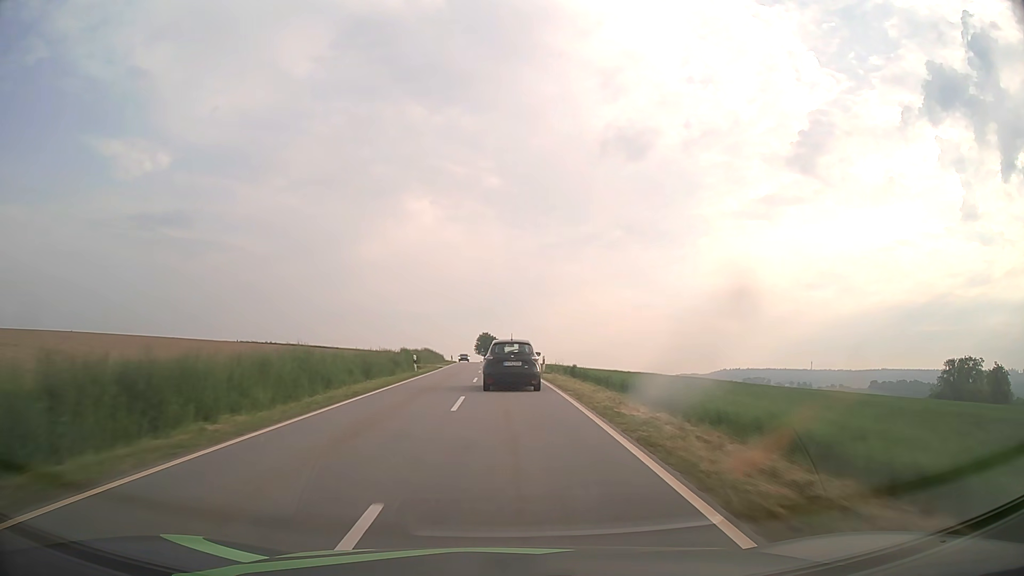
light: Day
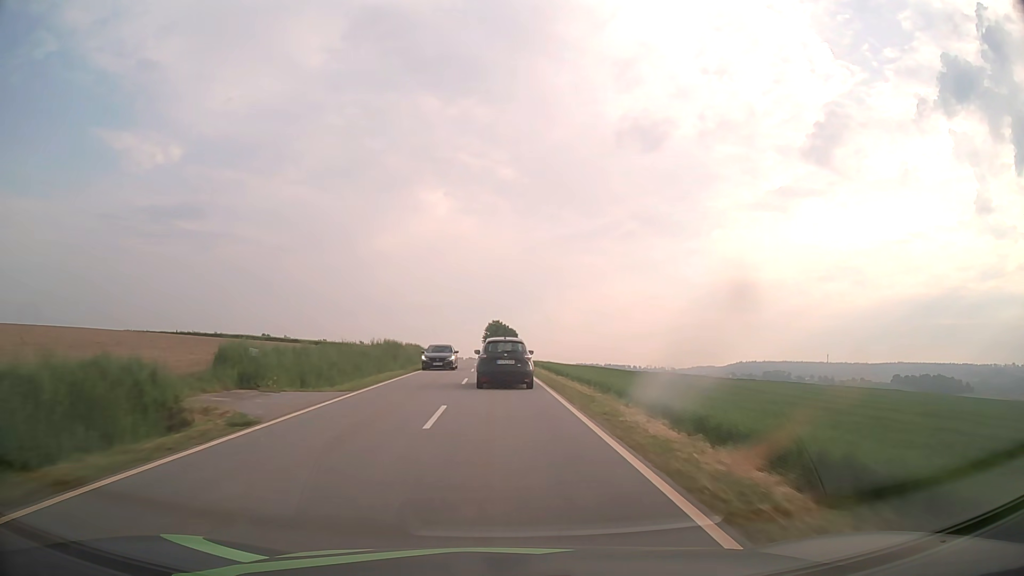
(-0.3, +39.6) m; -1°
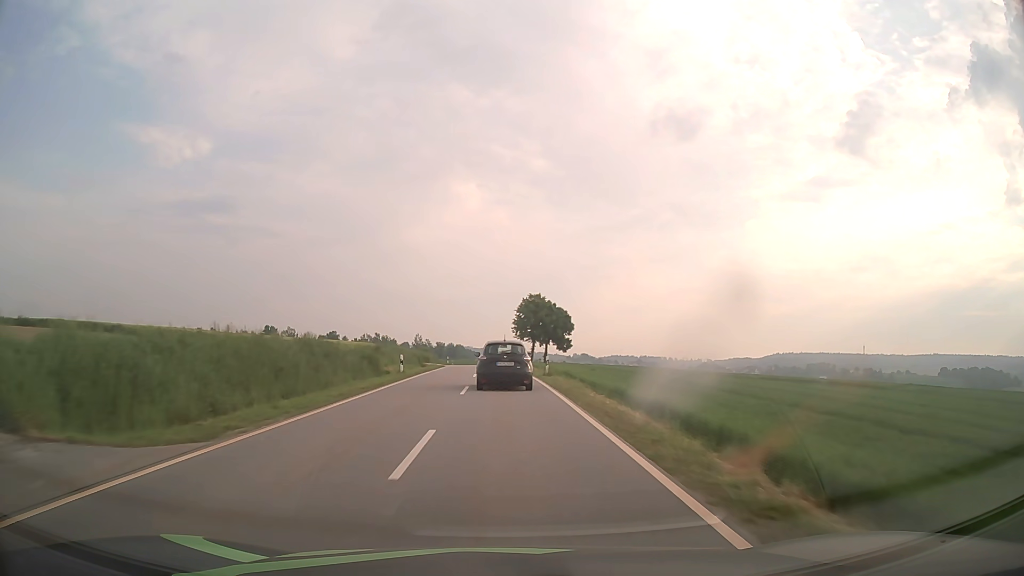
(-1.8, +64.8) m; -3°
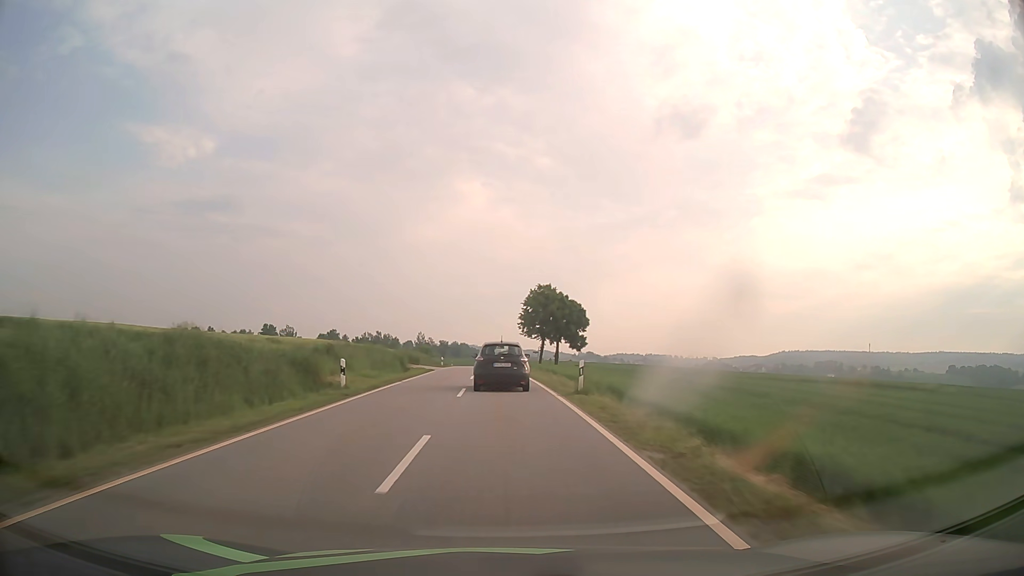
(0.0, +12.8) m; 0°
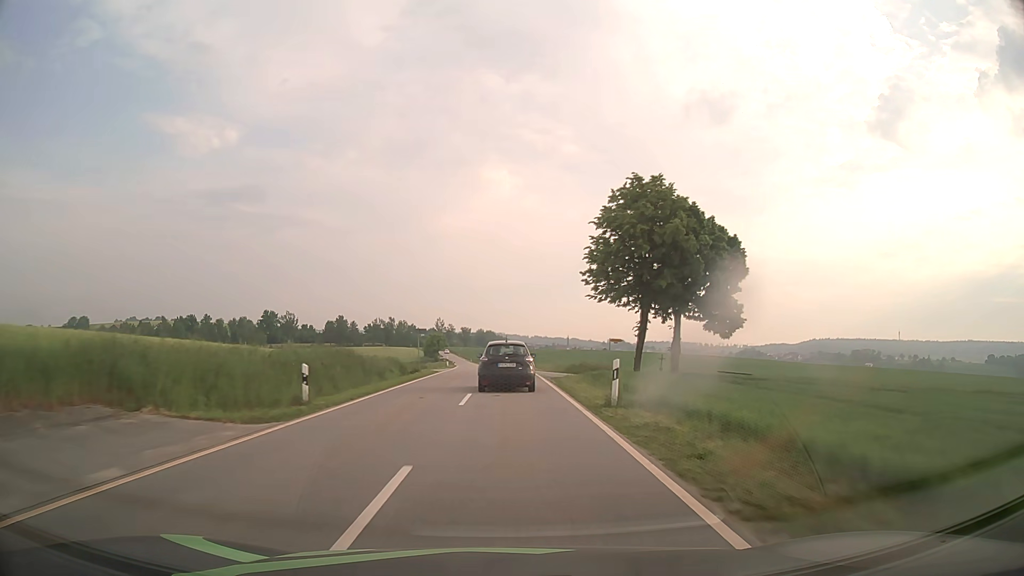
(-1.0, +51.3) m; -2°
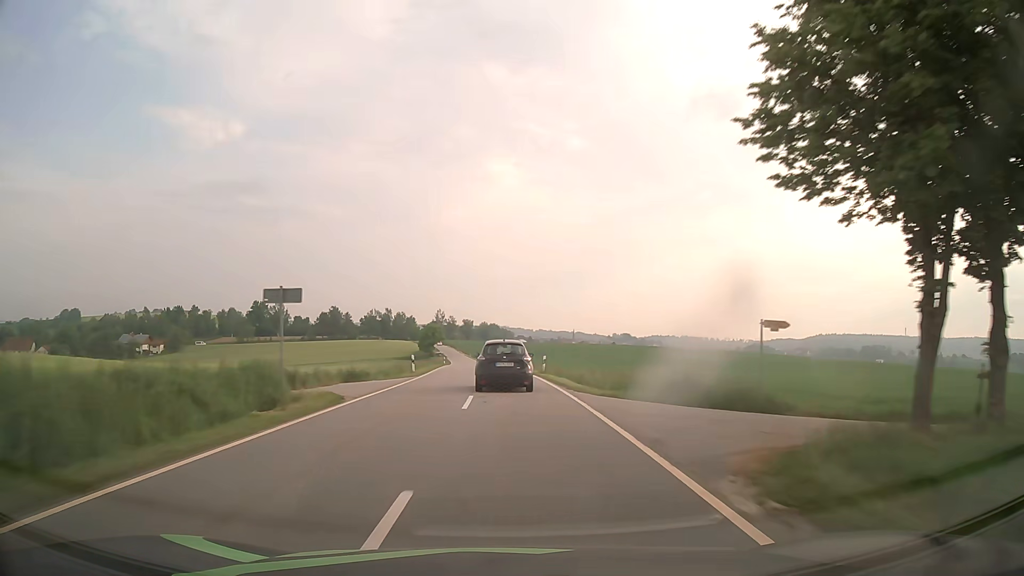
(-0.1, +25.7) m; 0°
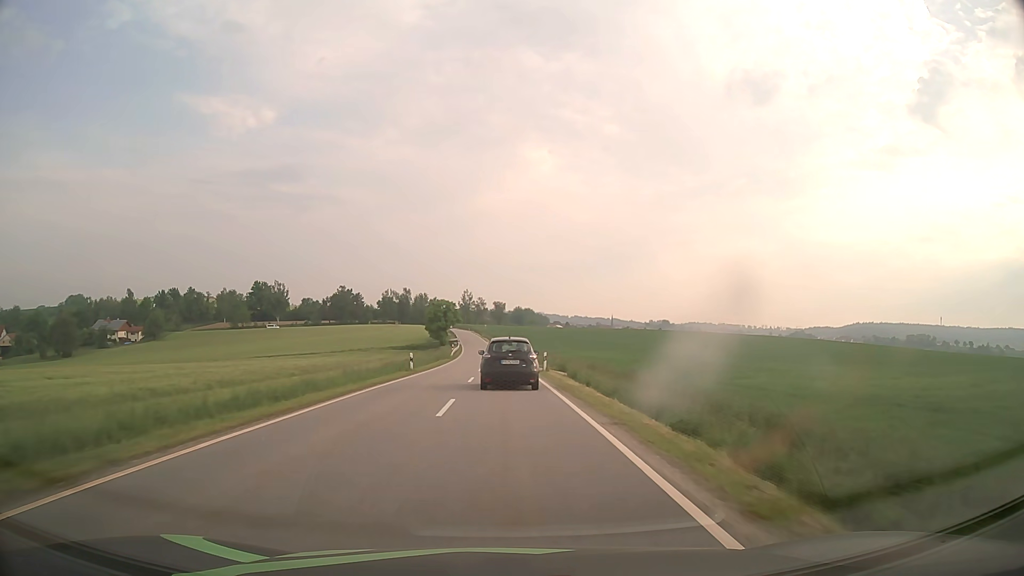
(-1.0, +50.6) m; -3°
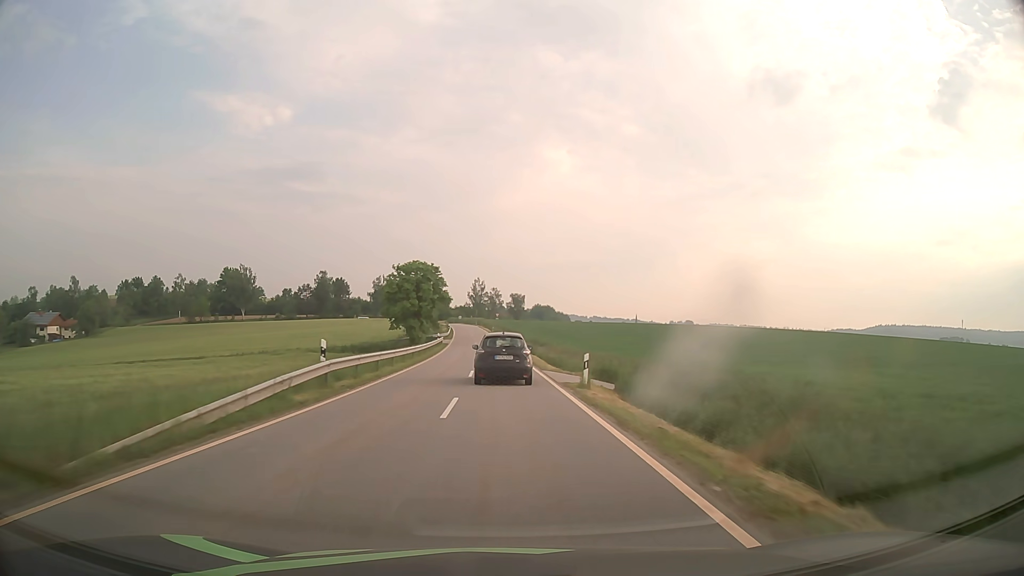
(-1.0, +61.6) m; -1°
(0, +10) (0, +20) (0, +30) (-1, +40) (-1, +50) (-1, +60) (-2, +70) (-2, +80) (-3, +90) (-4, +100) m
